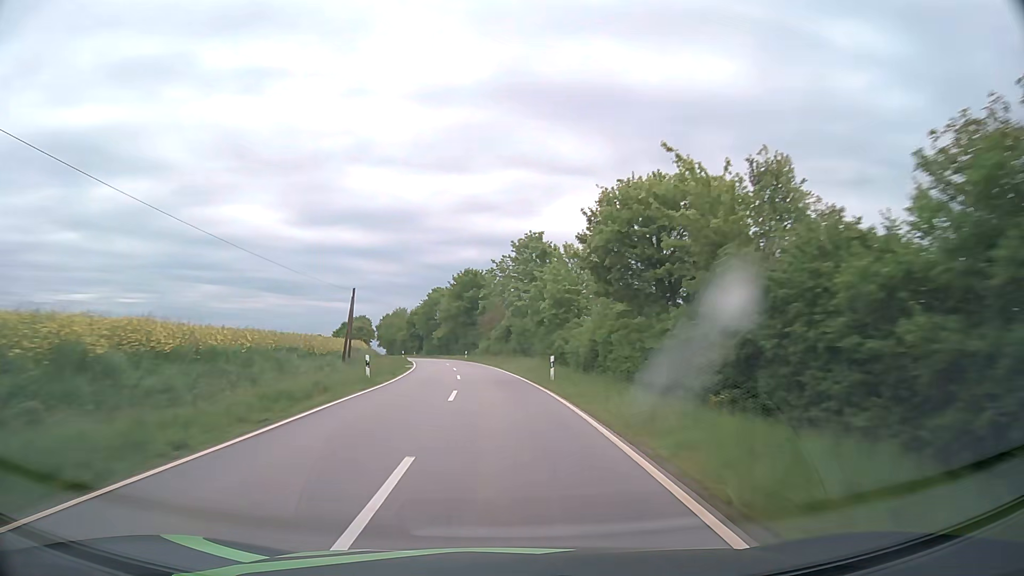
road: tertiary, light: Day
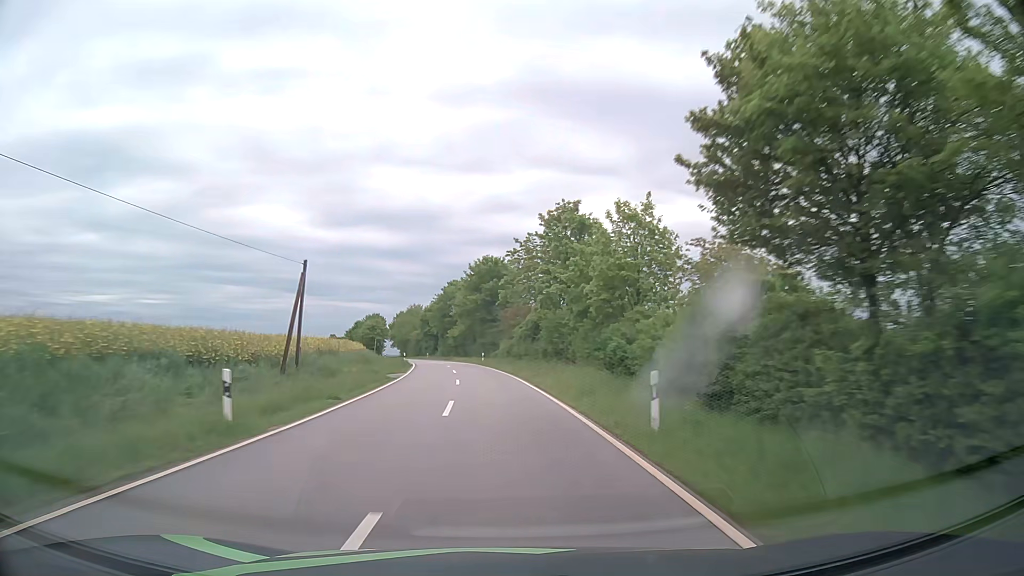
(-0.2, +14.9) m; -2°
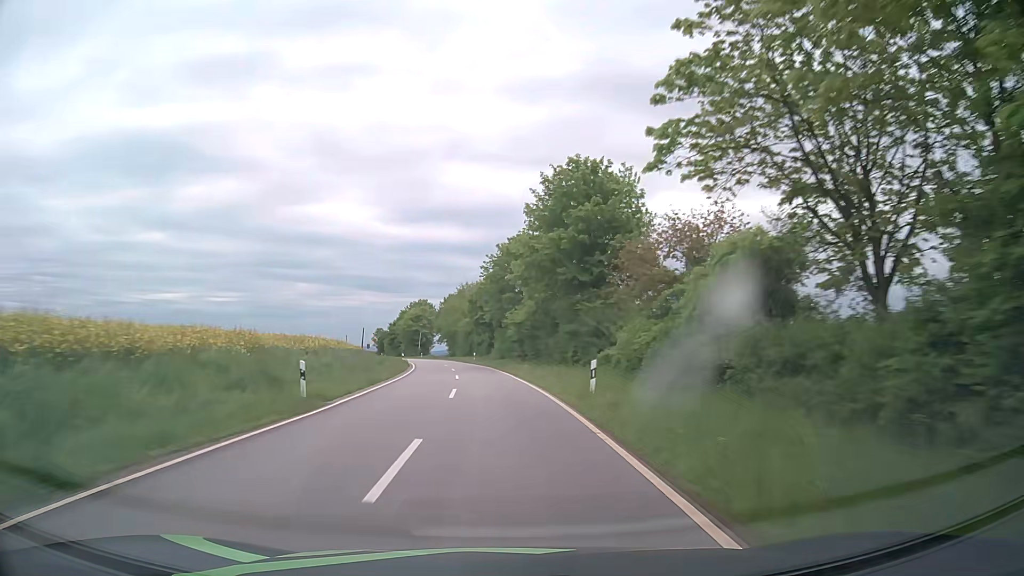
(-2.4, +44.7) m; -6°
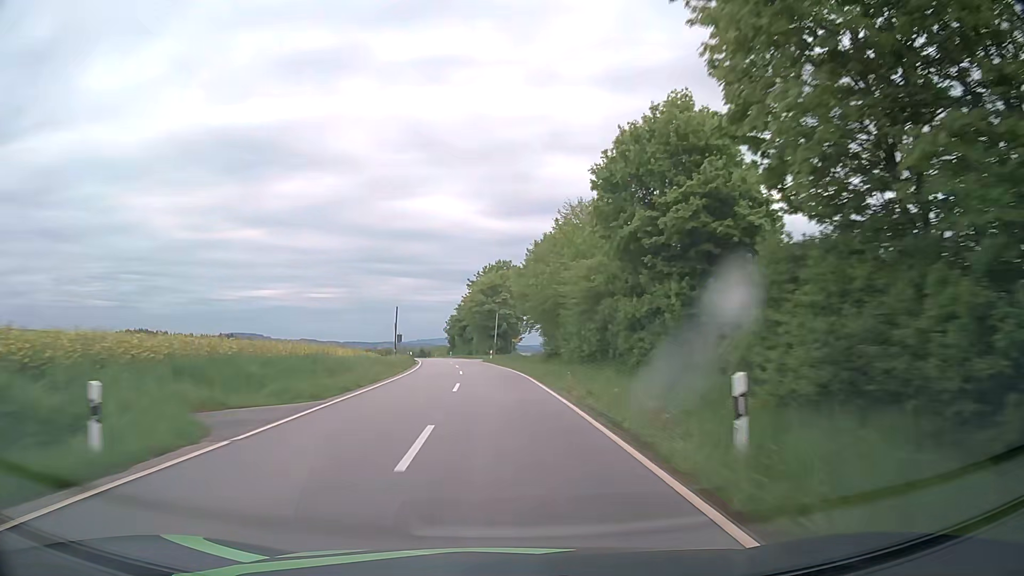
(-4.3, +59.7) m; -8°
